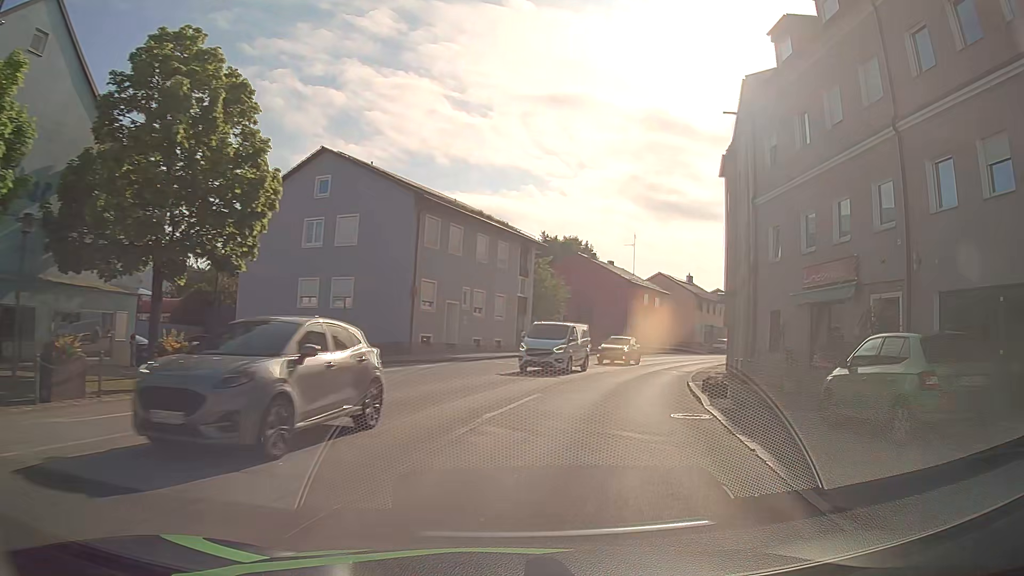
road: tertiary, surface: asphalt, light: Day
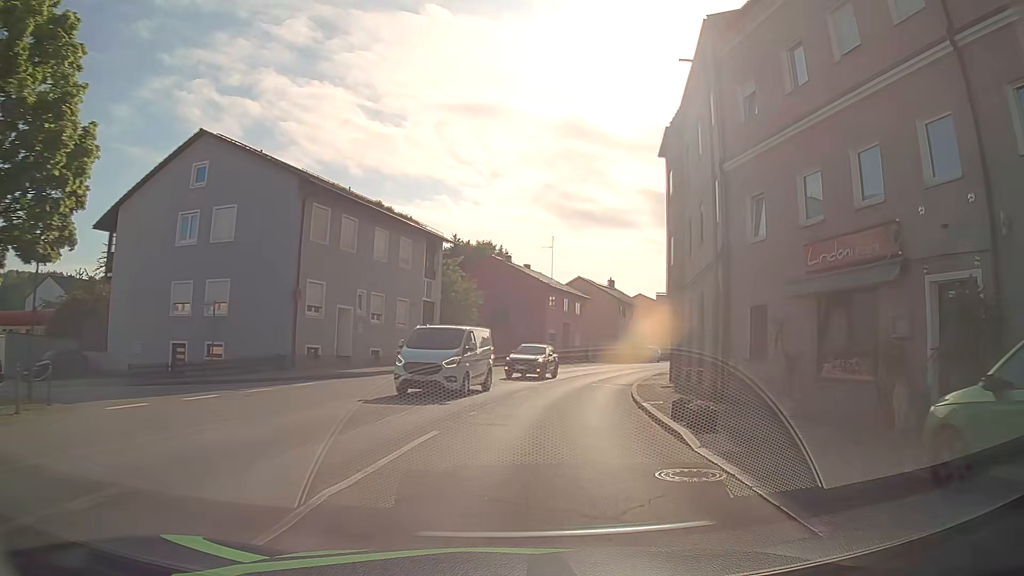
(+0.3, +5.4) m; +6°
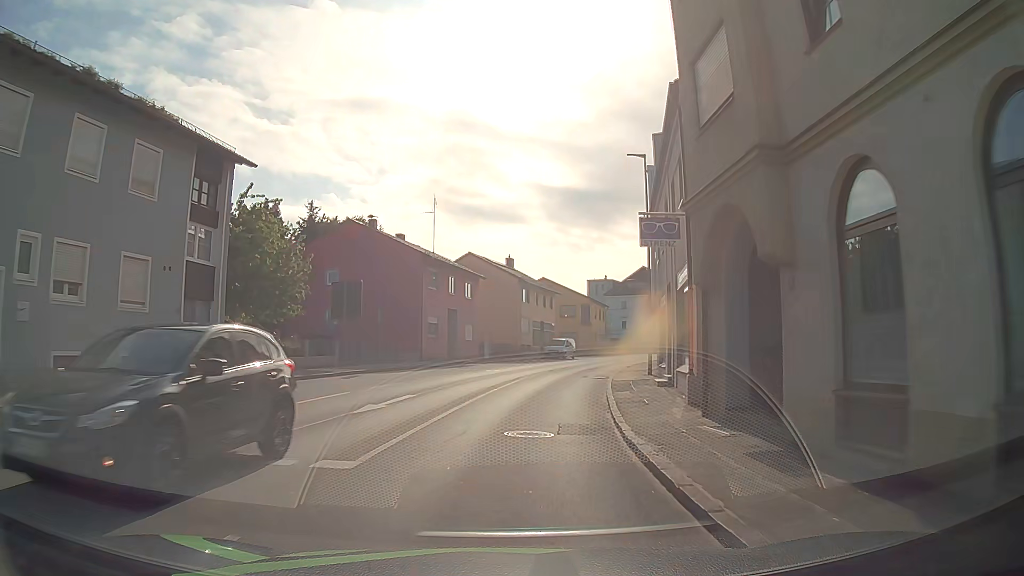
(+2.0, +17.9) m; +9°
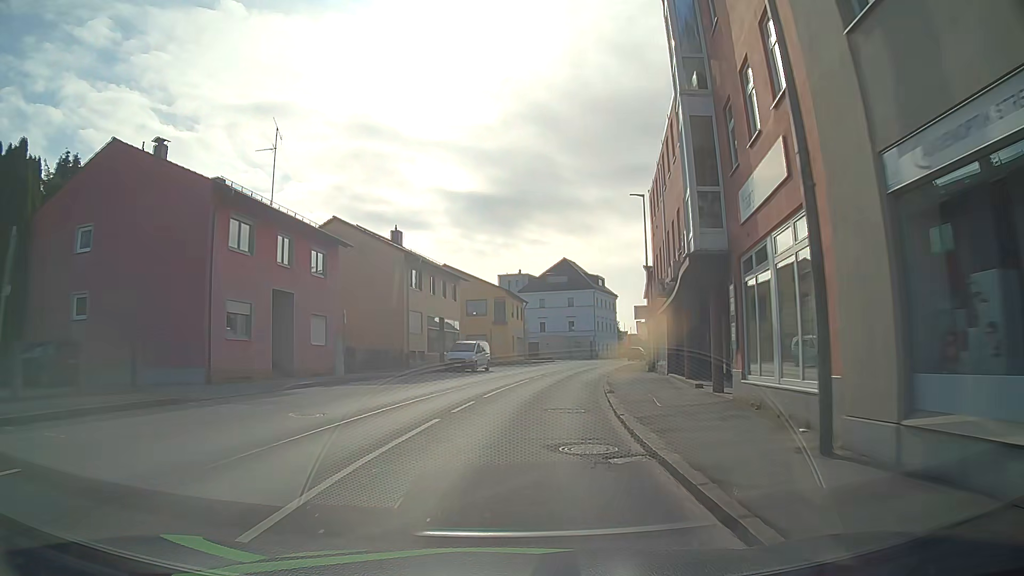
(+1.6, +20.9) m; +10°
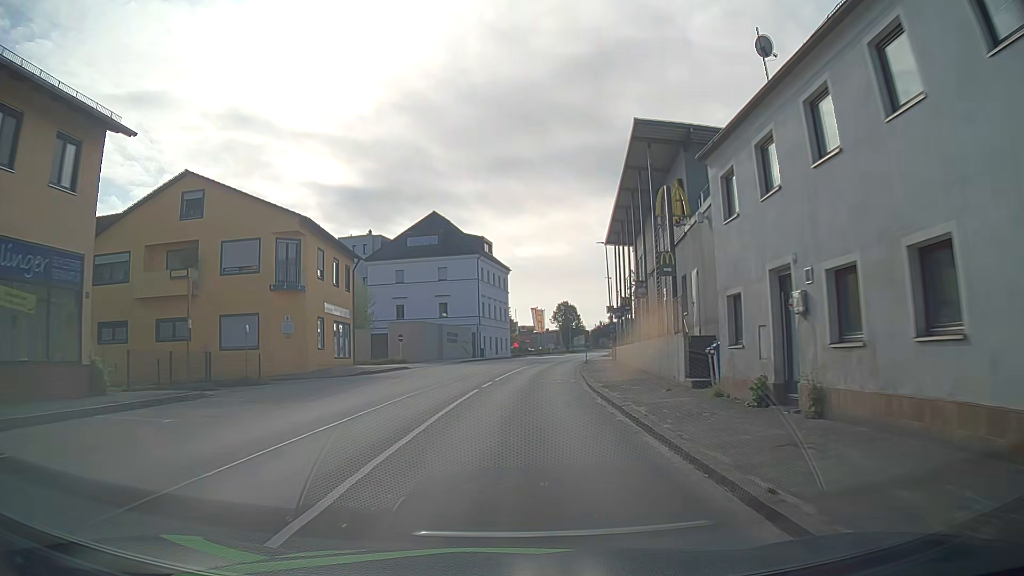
(+3.0, +37.9) m; +10°
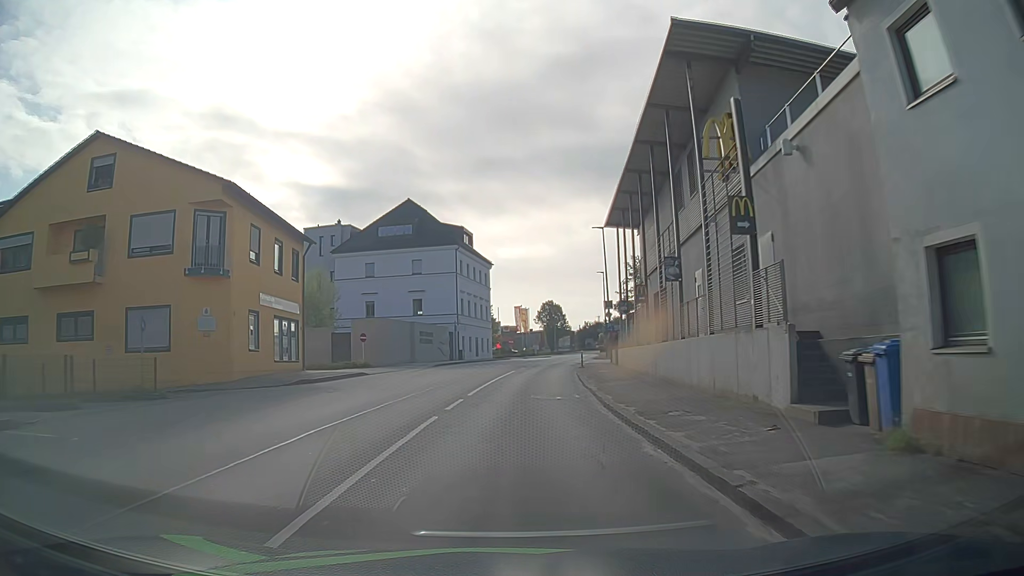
(+0.1, +7.5) m; +1°
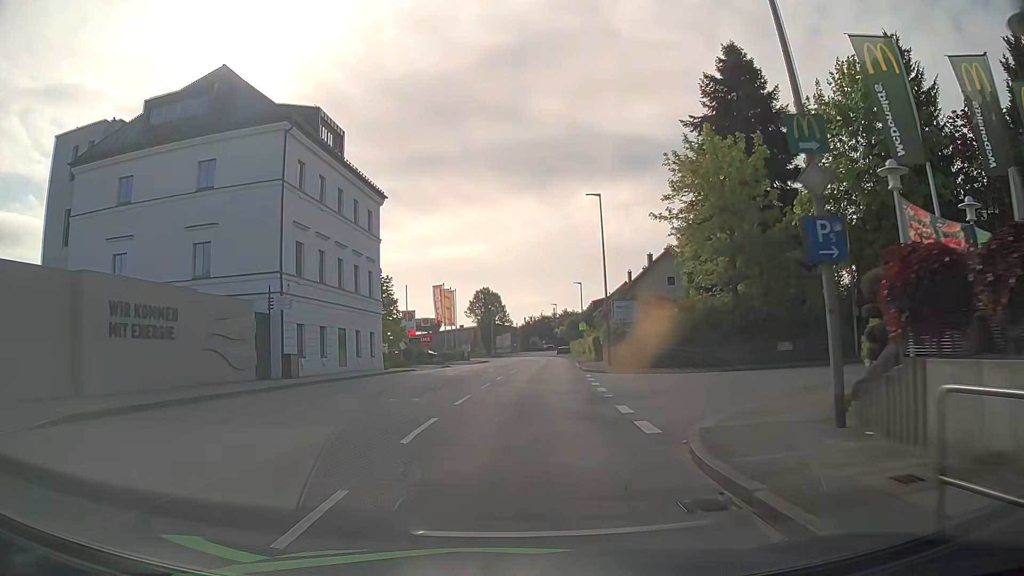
(+2.2, +37.5) m; +6°
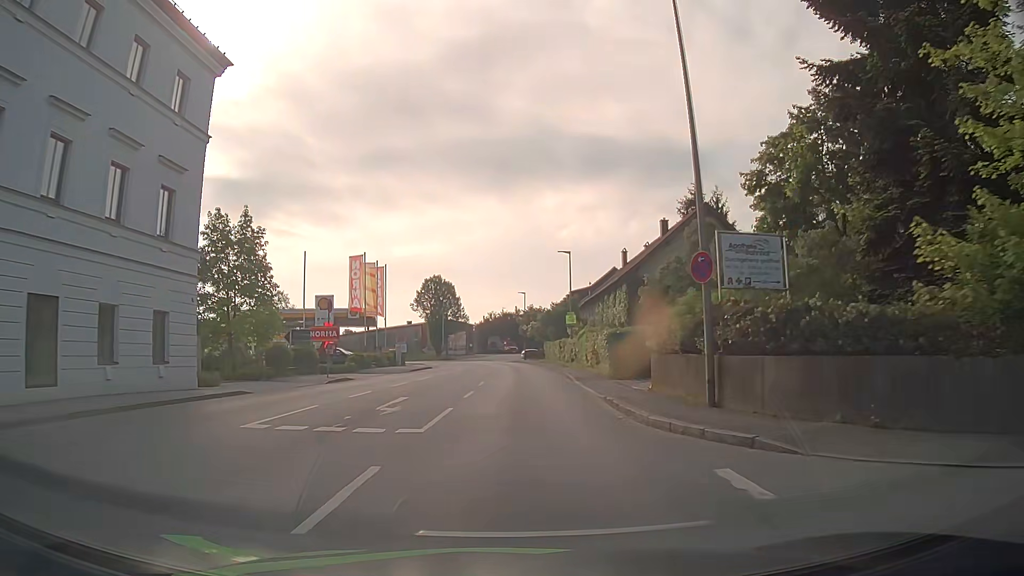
(+0.5, +22.7) m; +3°
(0, +10) (0, +20) (+1, +30) (+1, +40) (+1, +50) (0, +60) (-1, +70) (-3, +80) (-6, +89) (-9, +99) m
